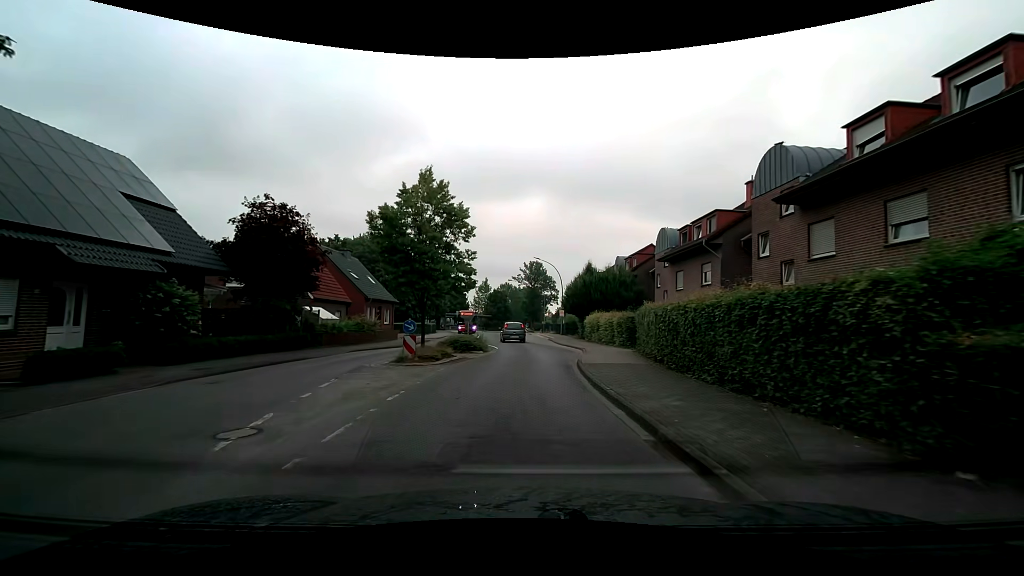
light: Day
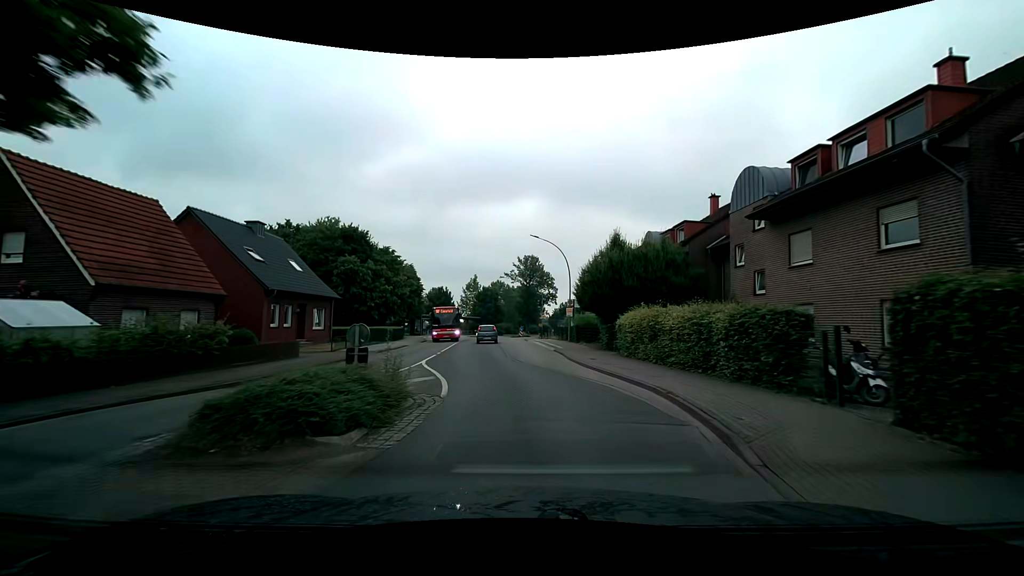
(+0.1, +16.3) m; +1°
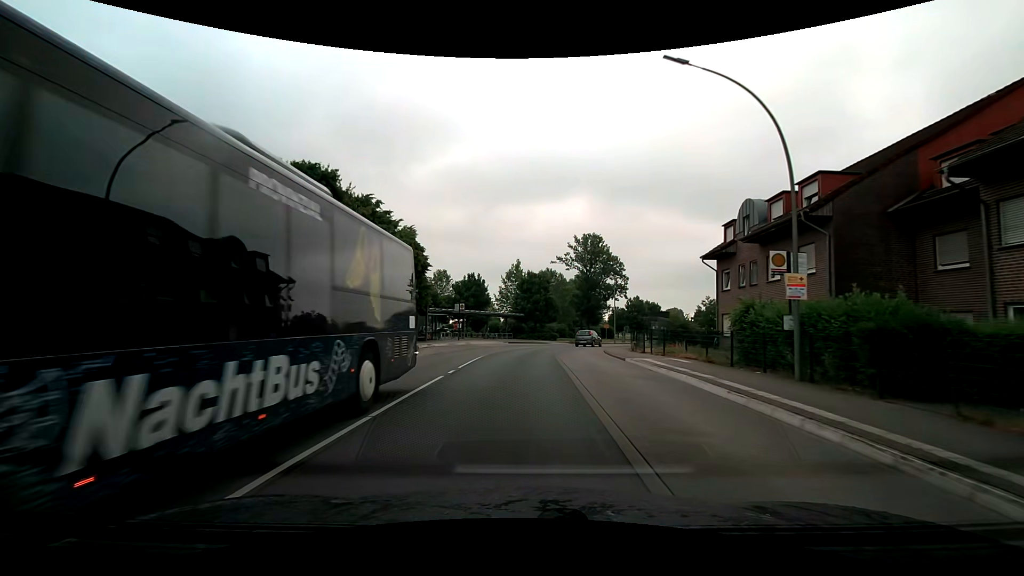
(-1.8, +28.4) m; -6°
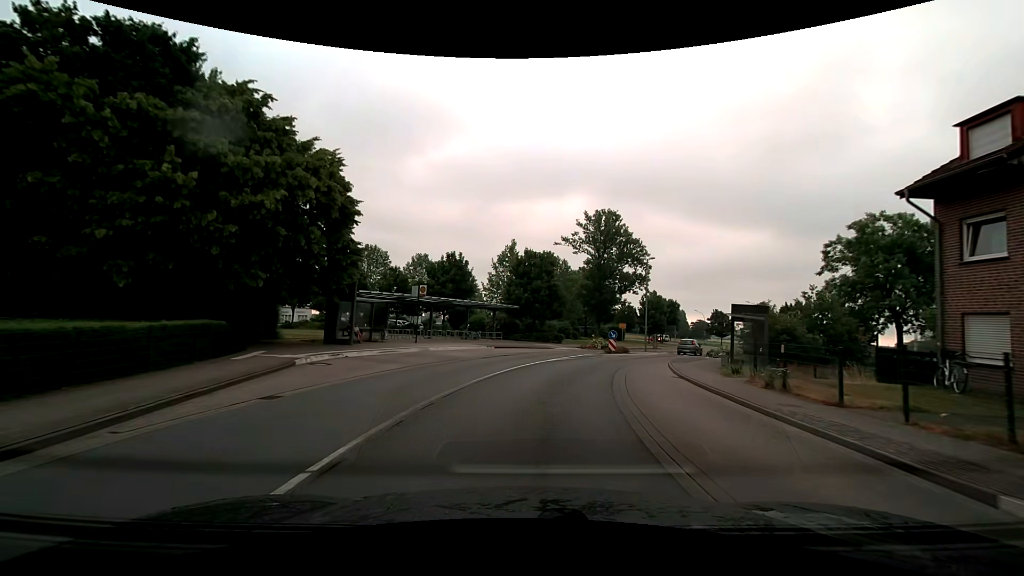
(+0.1, +18.2) m; +1°
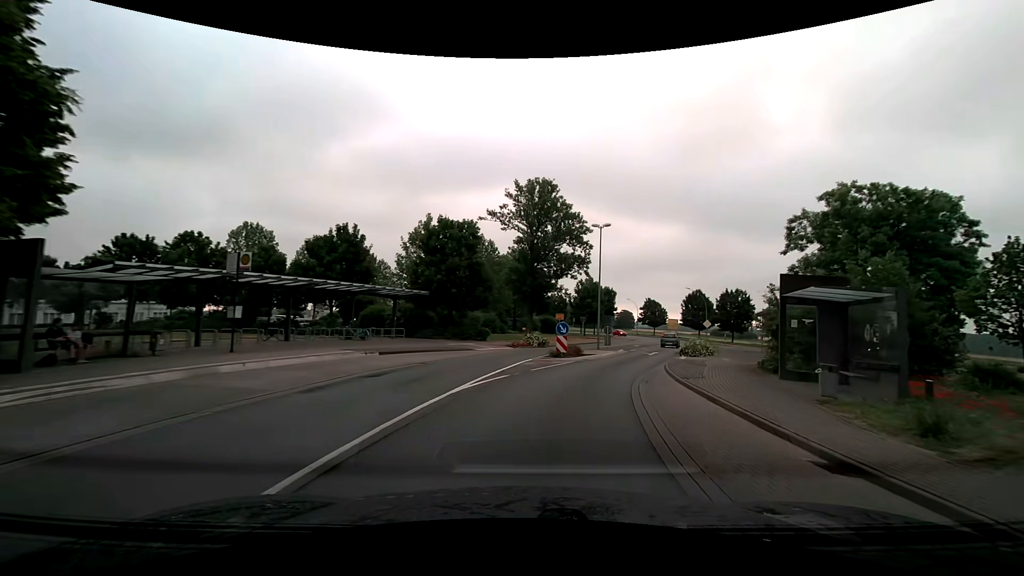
(+0.8, +12.6) m; +9°
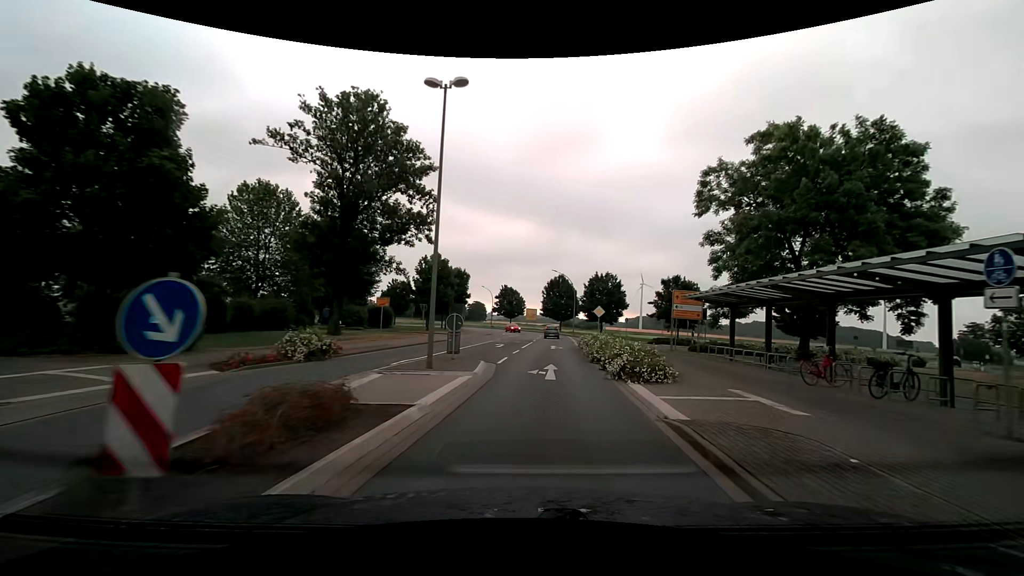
(+2.9, +19.4) m; +17°
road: secondary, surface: asphalt
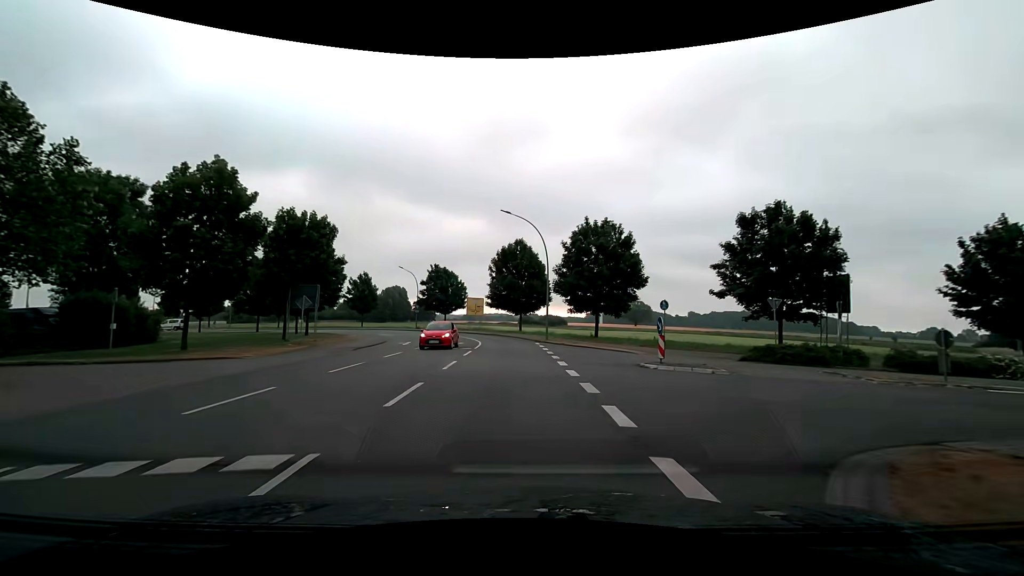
(+2.6, +35.8) m; +5°
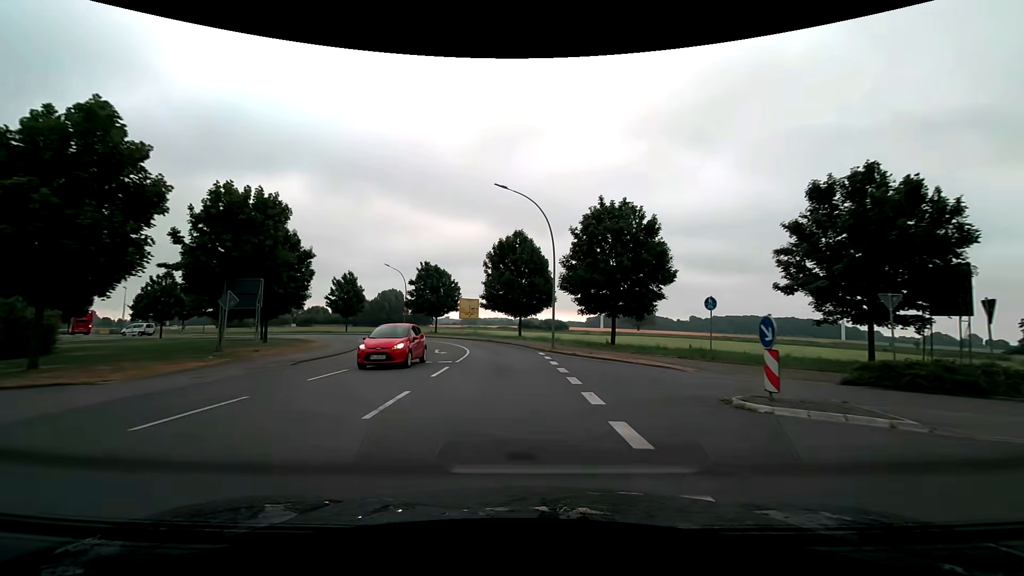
(0.0, +7.3) m; 0°
(0, +10) (0, +20) (-1, +30) (-3, +40) (-8, +49) (-13, +57) (-20, +64) (-29, +70) (-38, +74) (-47, +76) m
